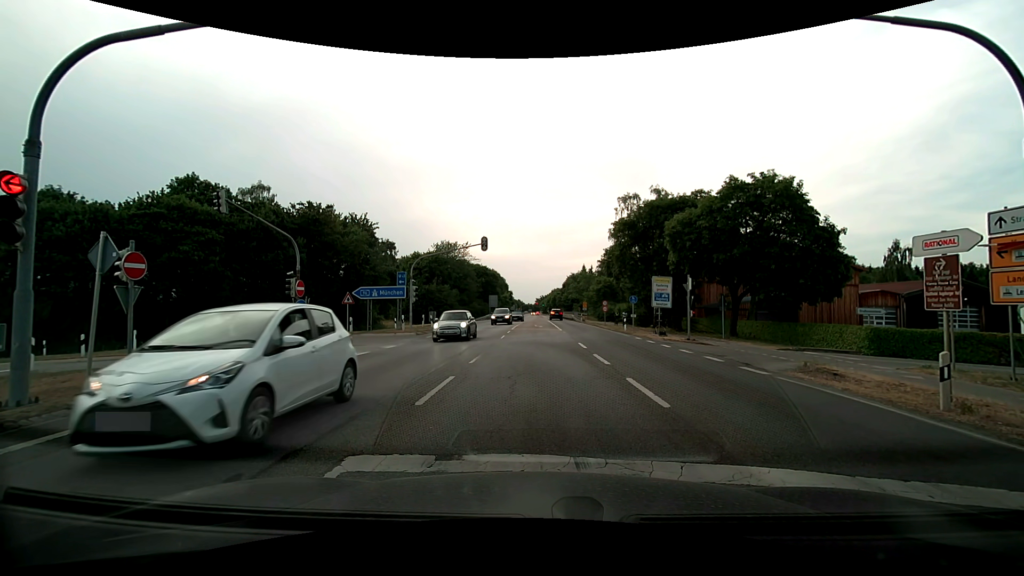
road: secondary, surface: asphalt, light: Day
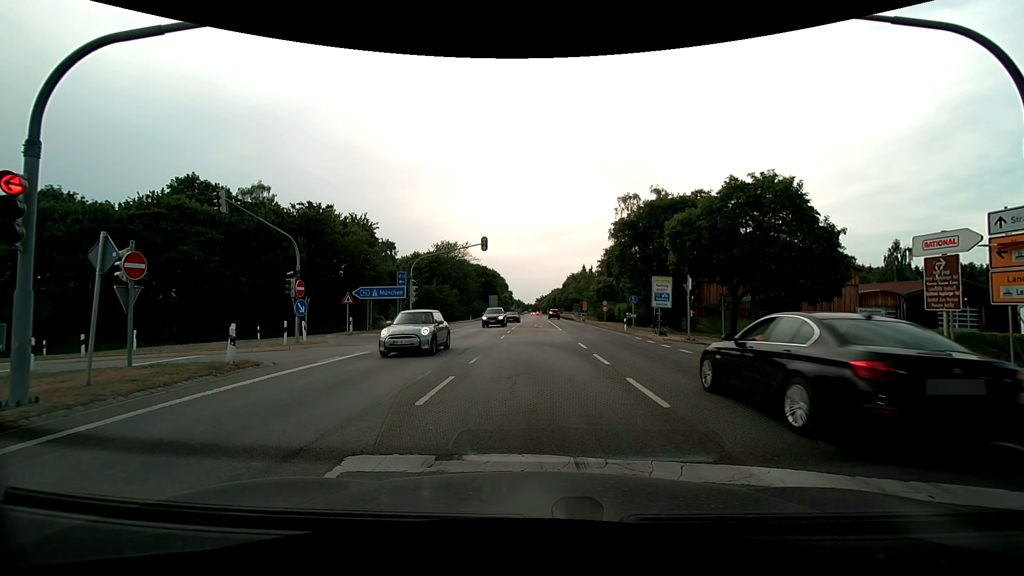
(0.0, 0.0) m; 0°
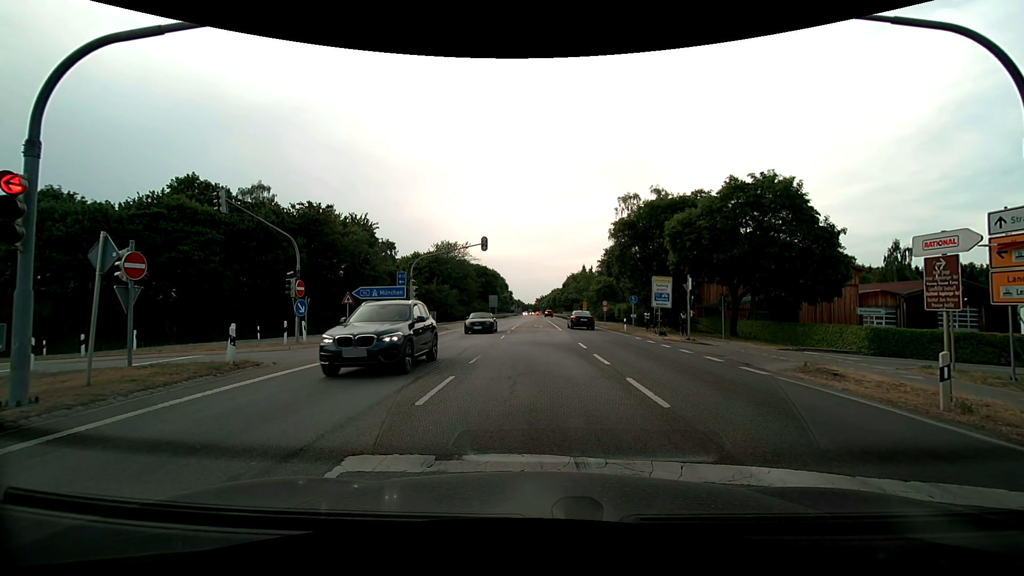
(0.0, 0.0) m; 0°
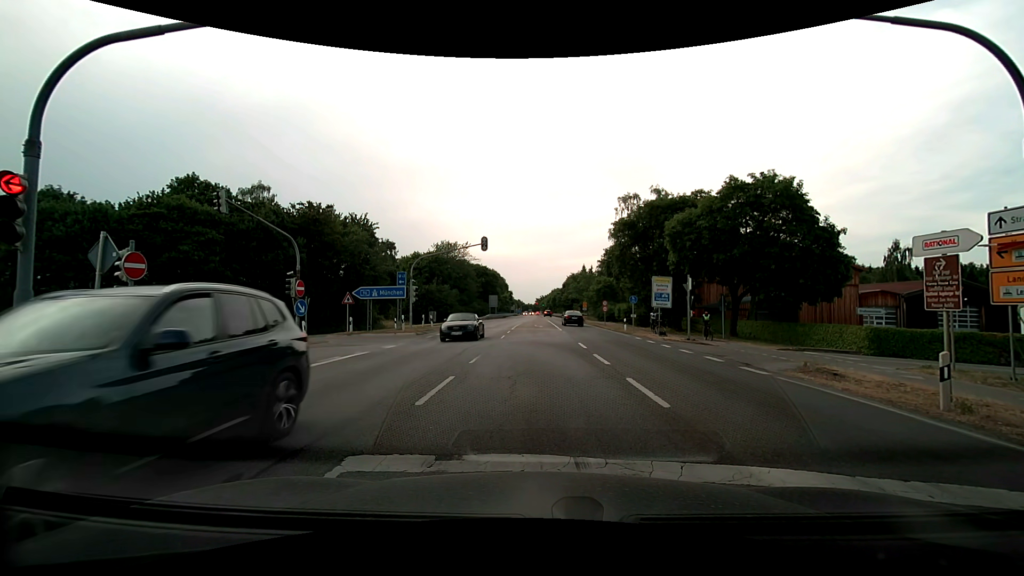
(0.0, 0.0) m; 0°
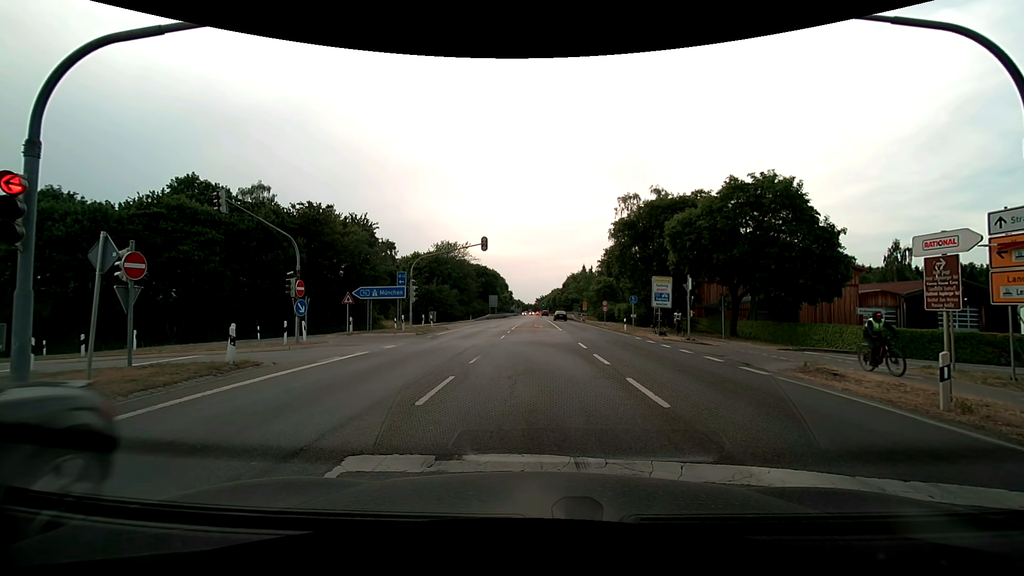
(0.0, 0.0) m; 0°
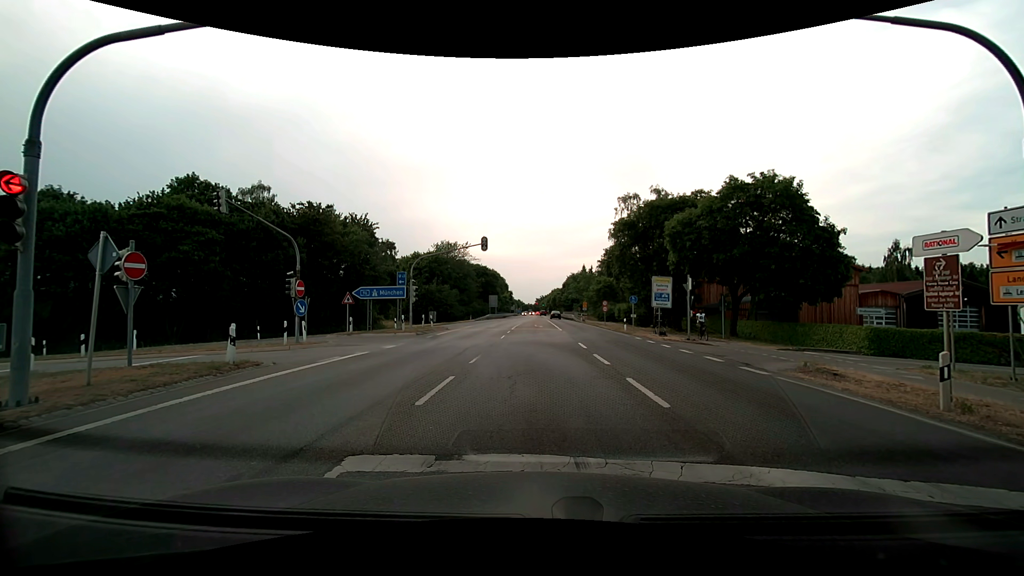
(0.0, 0.0) m; 0°
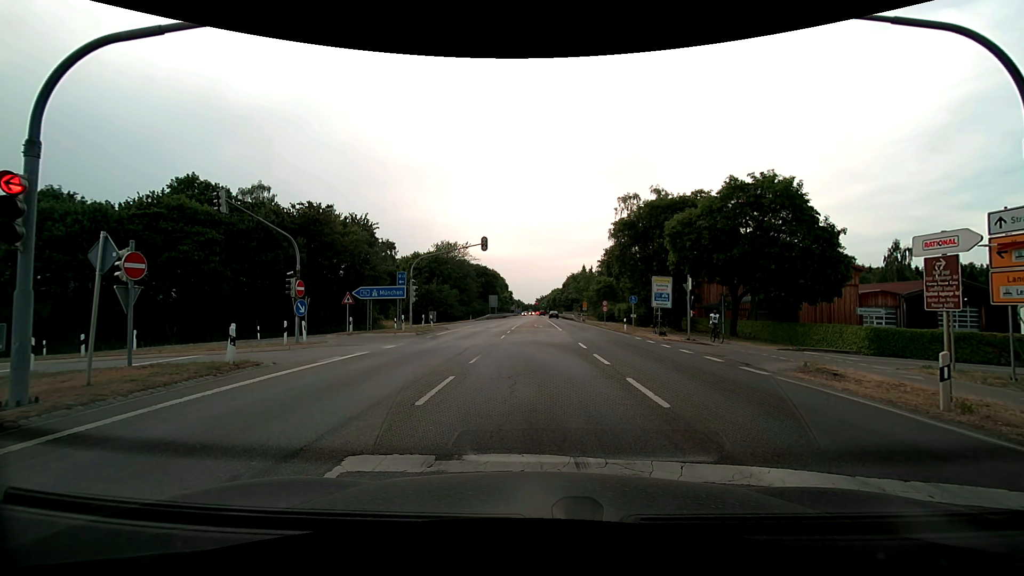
(0.0, 0.0) m; 0°
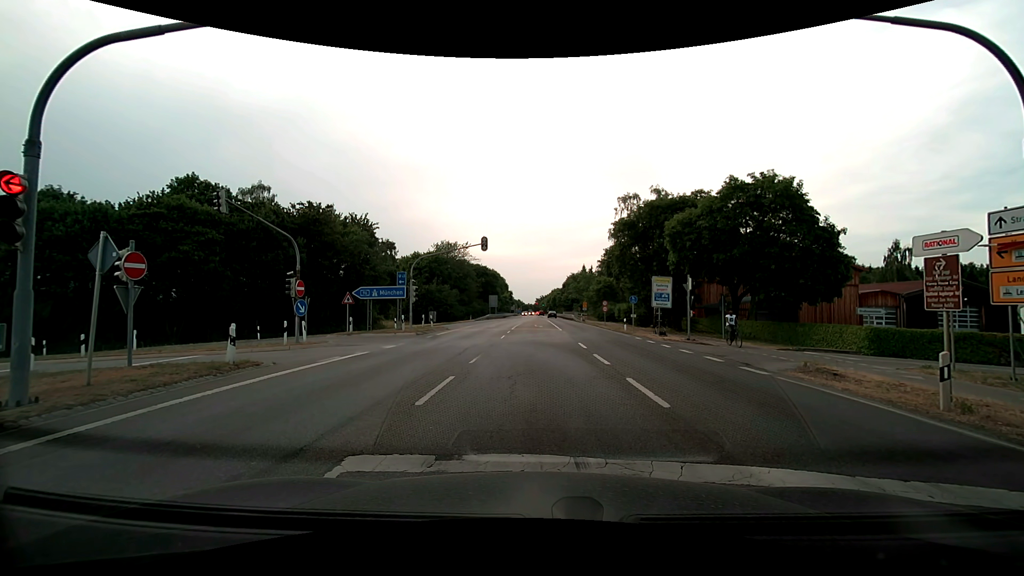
(0.0, 0.0) m; 0°
(0, +10) (-1, +20) (-7, +28) (-16, +31) (-26, +31) (-36, +30) (-46, +30) (-56, +29) (-66, +29) (-76, +29) m
